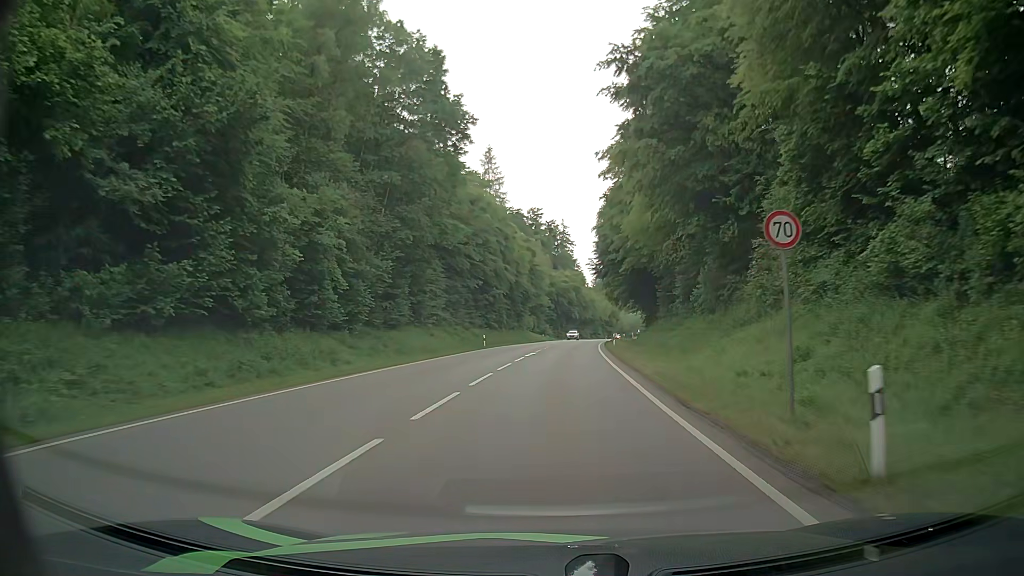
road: secondary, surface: asphalt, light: Day
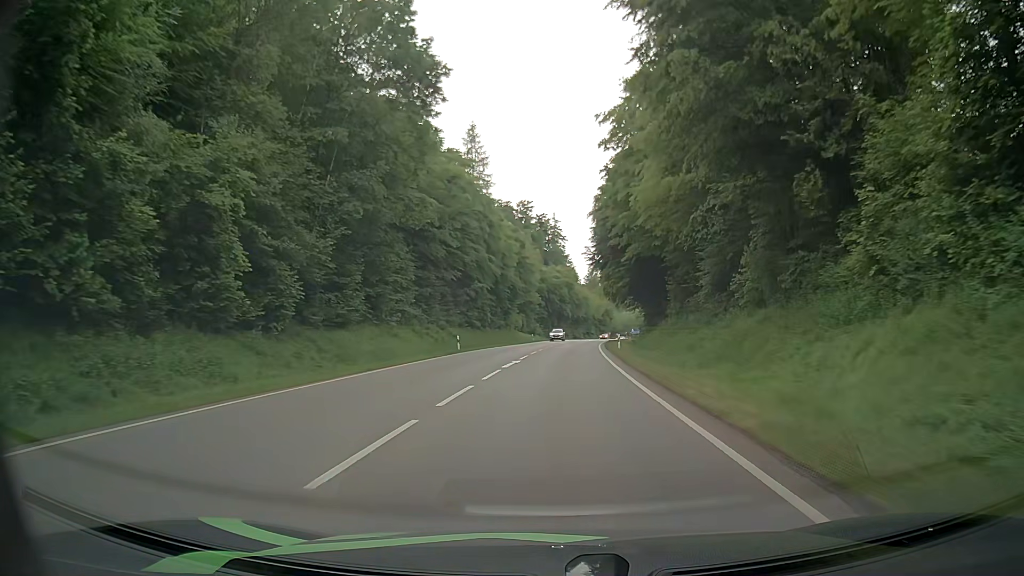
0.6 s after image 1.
(+0.1, +10.4) m; +2°
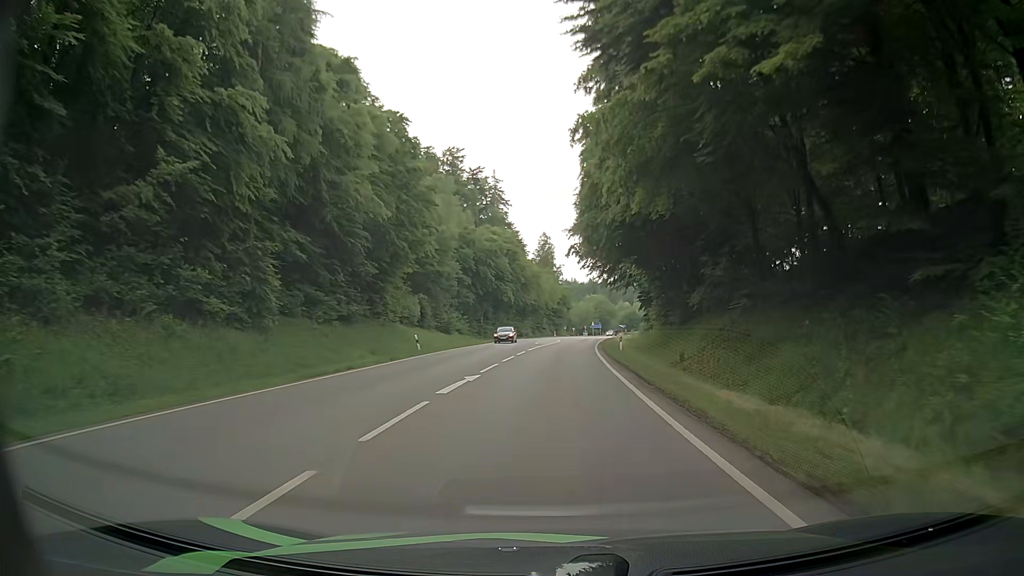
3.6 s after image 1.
(+1.3, +51.8) m; +3°
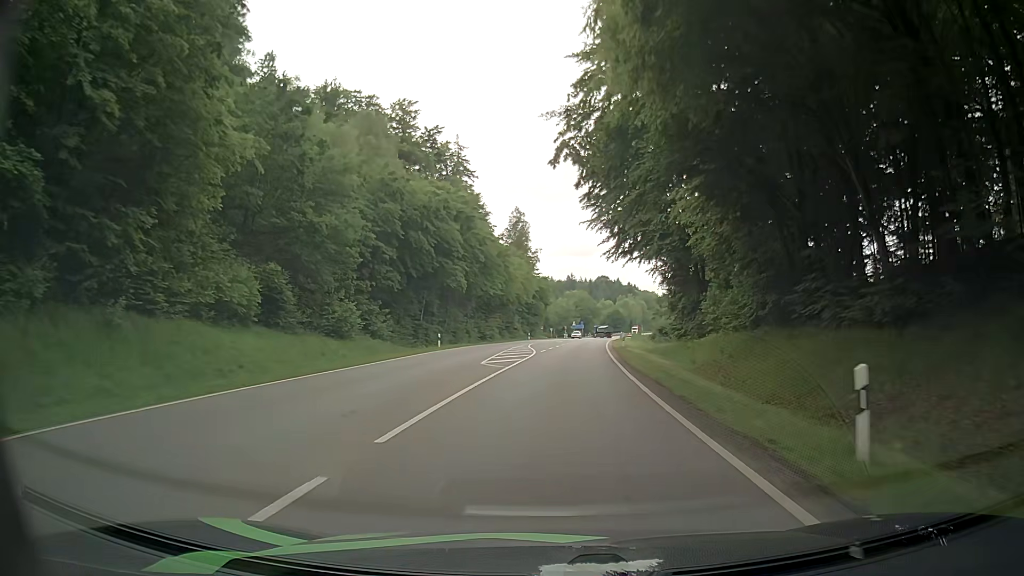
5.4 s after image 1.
(+0.6, +30.1) m; +3°
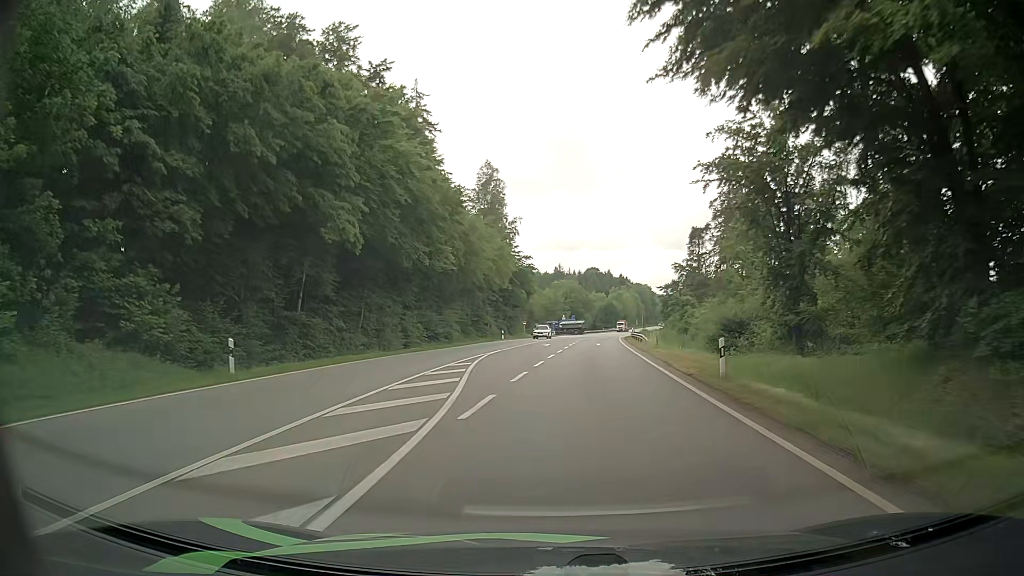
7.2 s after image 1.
(+0.3, +29.2) m; +1°
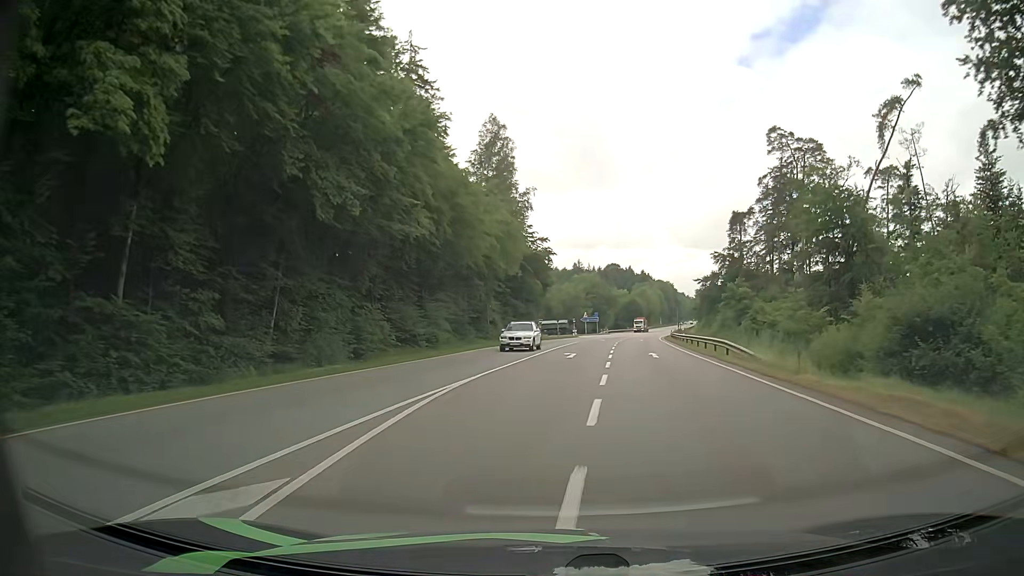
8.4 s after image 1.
(-0.3, +18.2) m; -1°
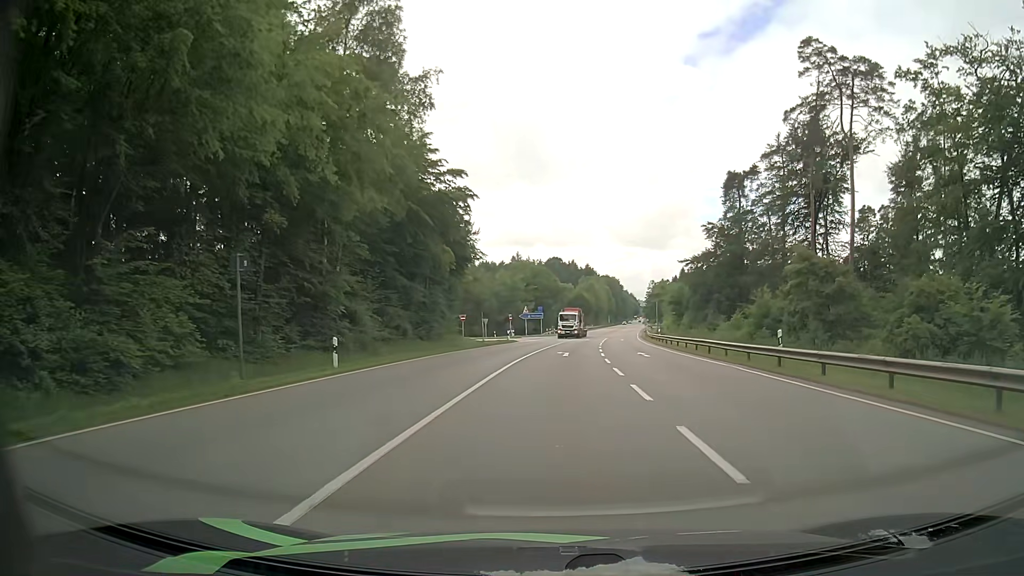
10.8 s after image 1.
(+1.0, +32.7) m; +5°
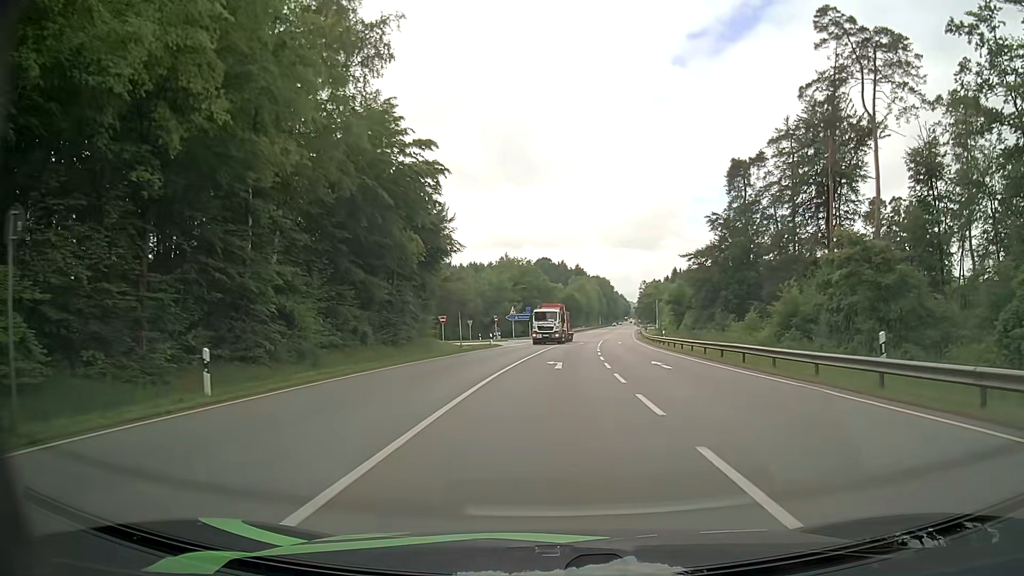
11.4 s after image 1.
(+0.1, +7.6) m; +1°
(0, +10) (0, +20) (+1, +30) (+1, +40) (+2, +50) (+2, +60) (+3, +70) (+4, +80) (-2, +87) (-12, +90) m
